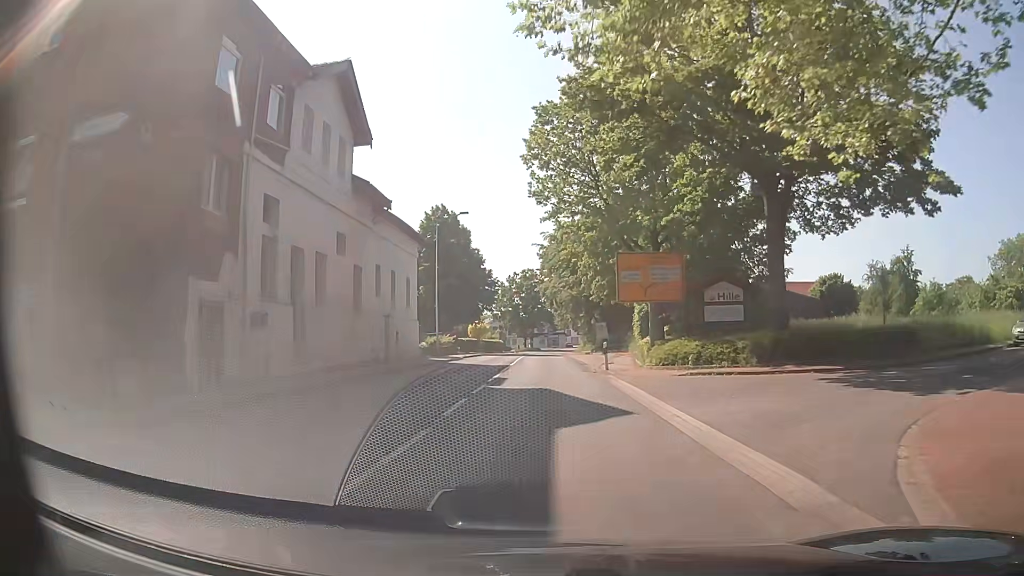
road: secondary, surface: asphalt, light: Day
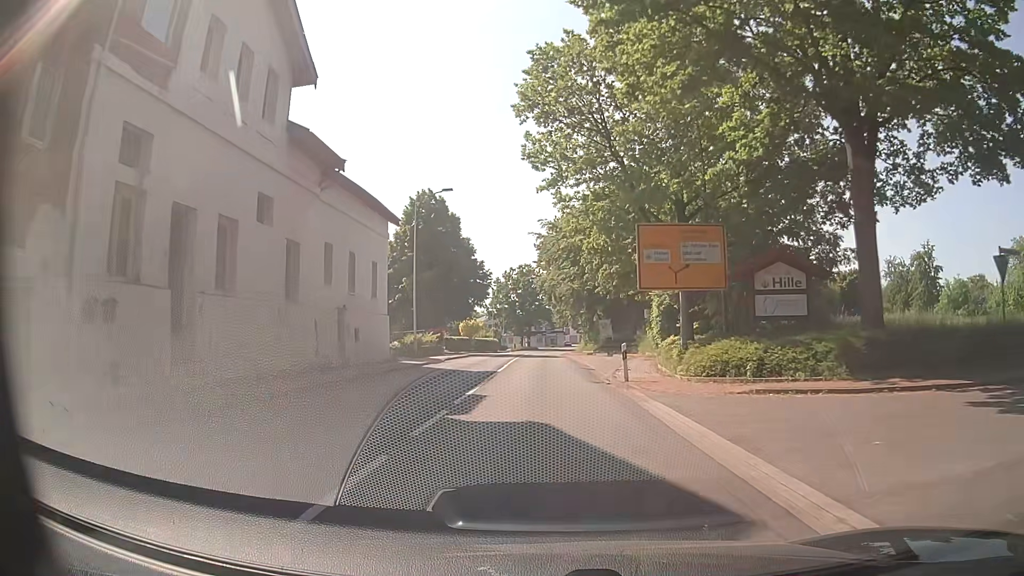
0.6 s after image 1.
(0.0, +7.2) m; +1°
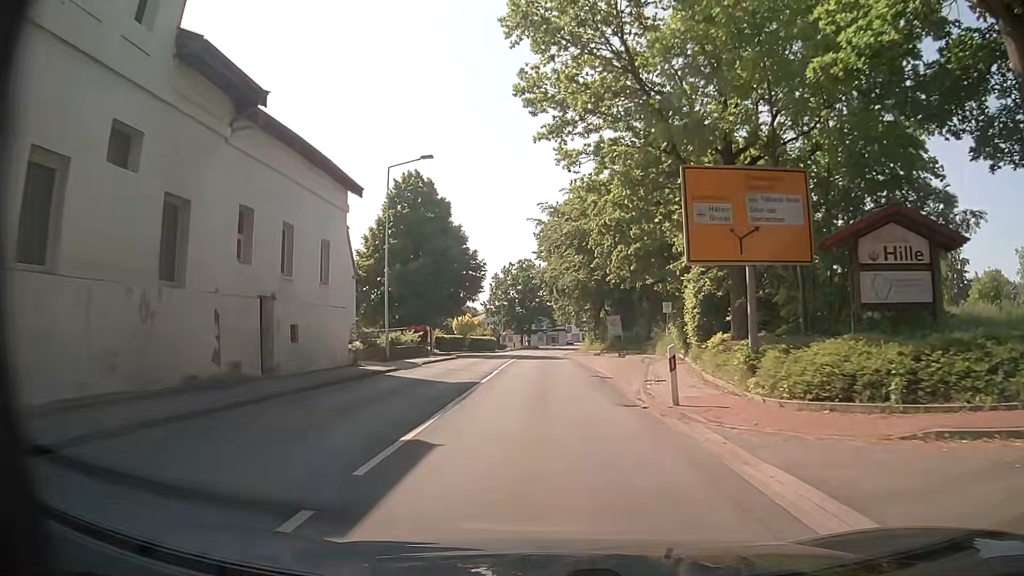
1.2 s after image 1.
(0.0, +7.3) m; 0°
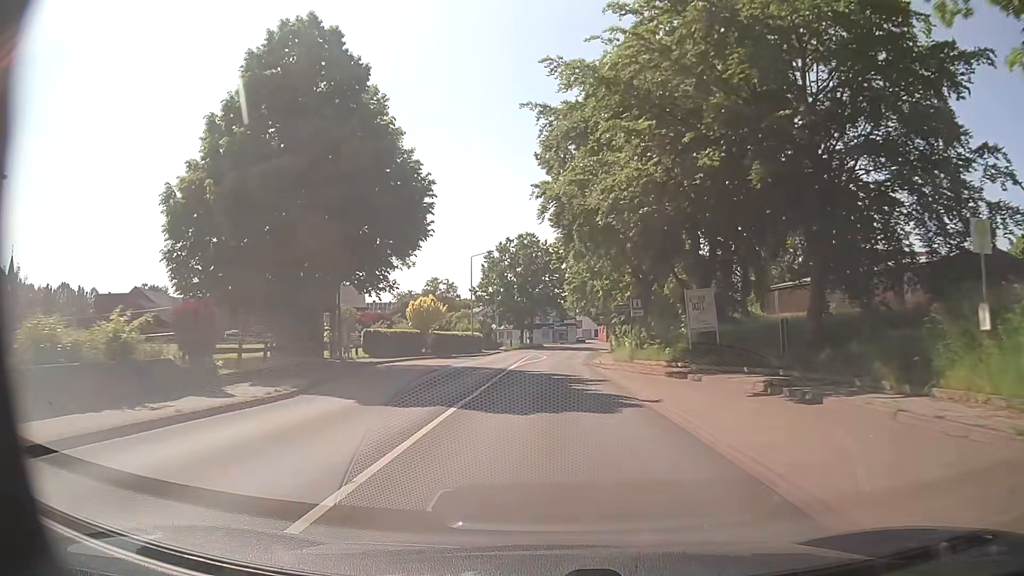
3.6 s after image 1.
(-0.2, +30.1) m; -1°
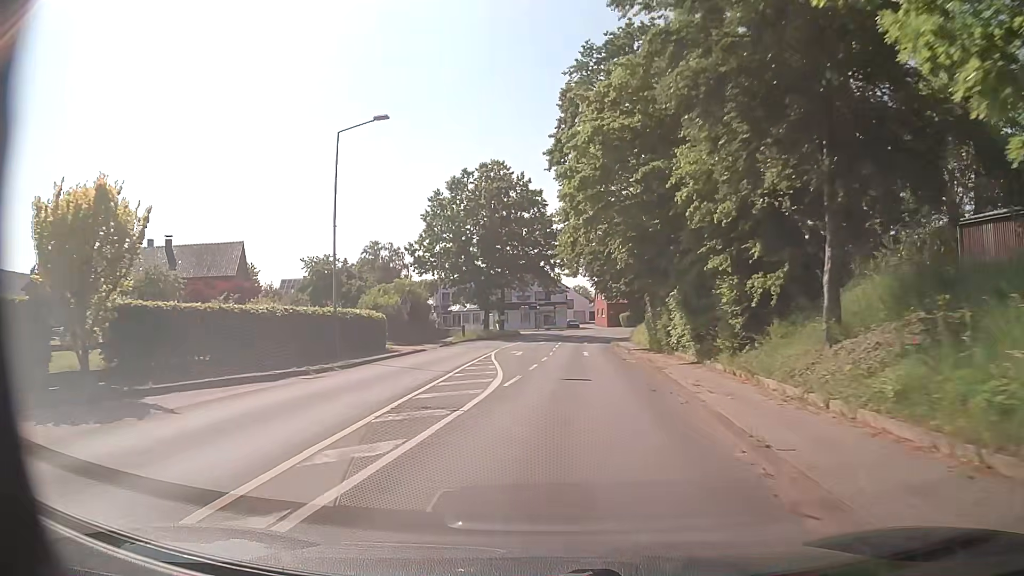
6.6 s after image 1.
(+0.8, +38.4) m; +2°
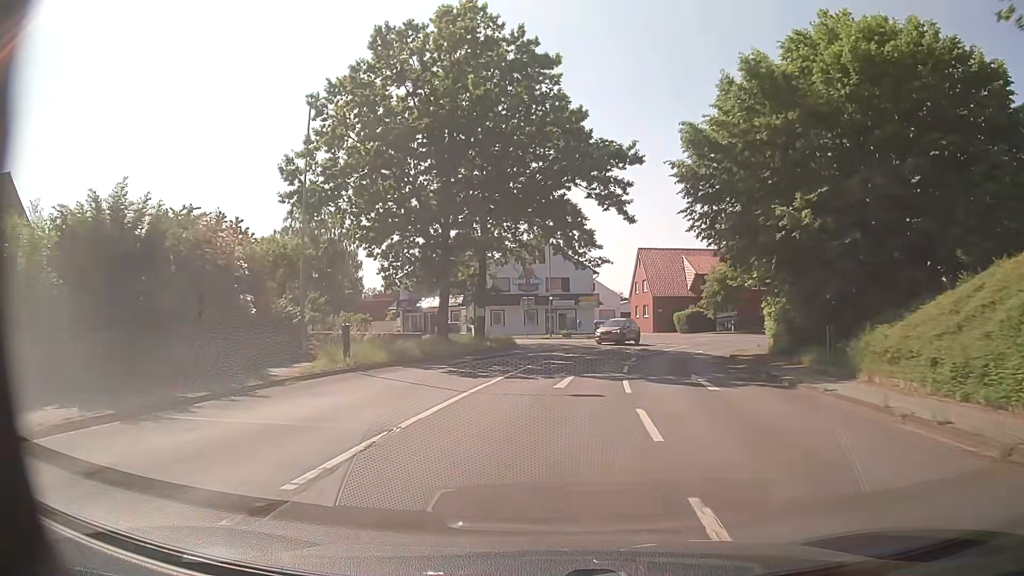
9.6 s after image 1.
(-0.9, +36.9) m; -1°
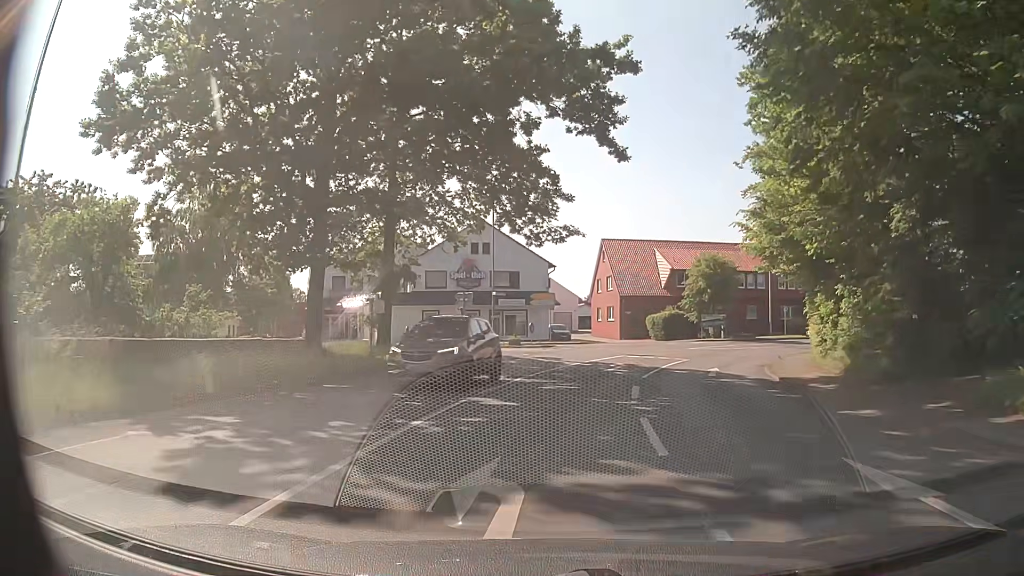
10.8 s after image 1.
(+0.4, +12.9) m; +5°
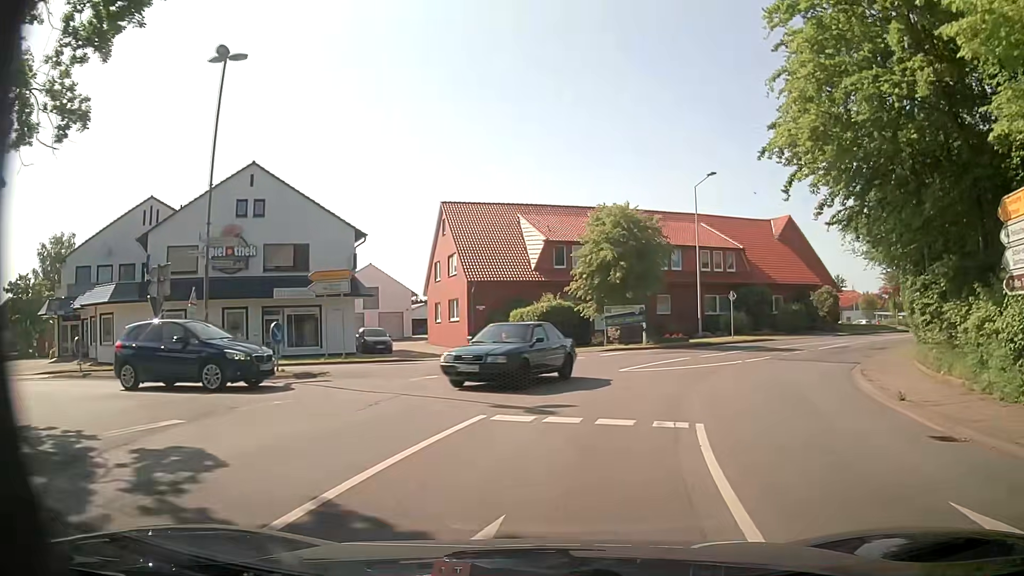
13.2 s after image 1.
(+1.7, +21.6) m; +13°
(0, +10) (-3, +19) (-12, +23) (-22, +22) (-31, +21) (-41, +19) (-51, +16) (-60, +12) (-69, +8) (-78, +3) m
